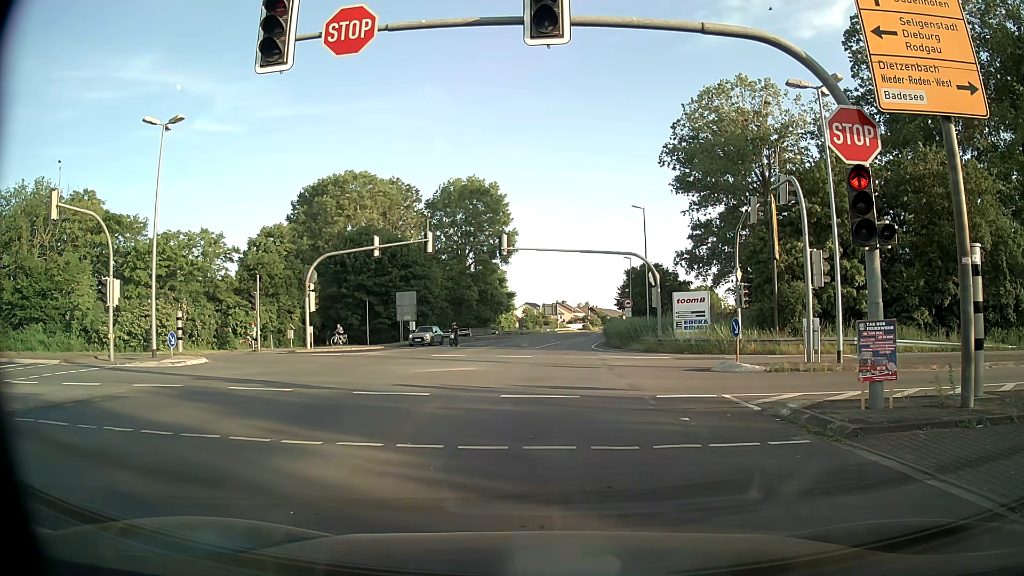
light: Day
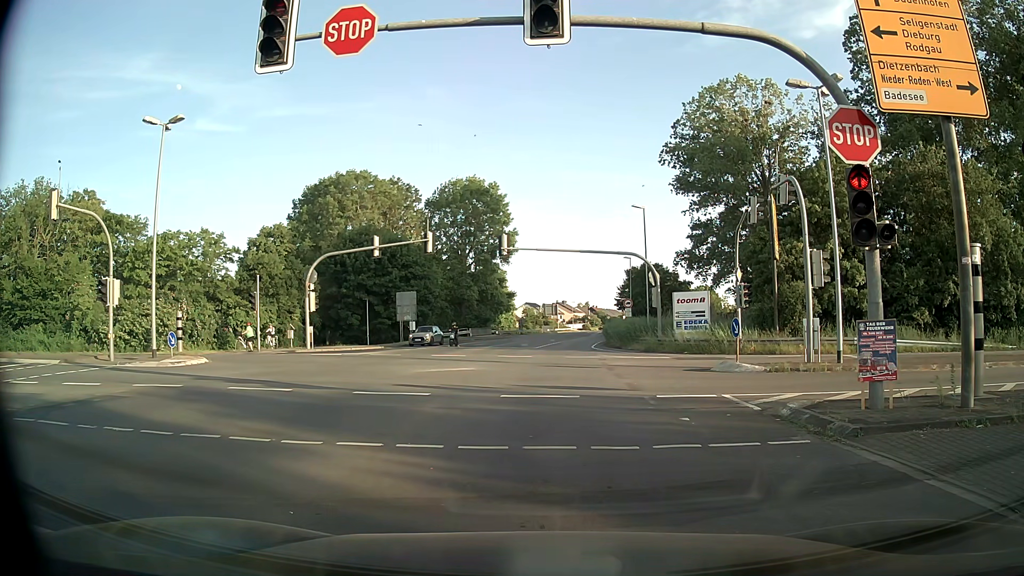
(0.0, 0.0) m; 0°
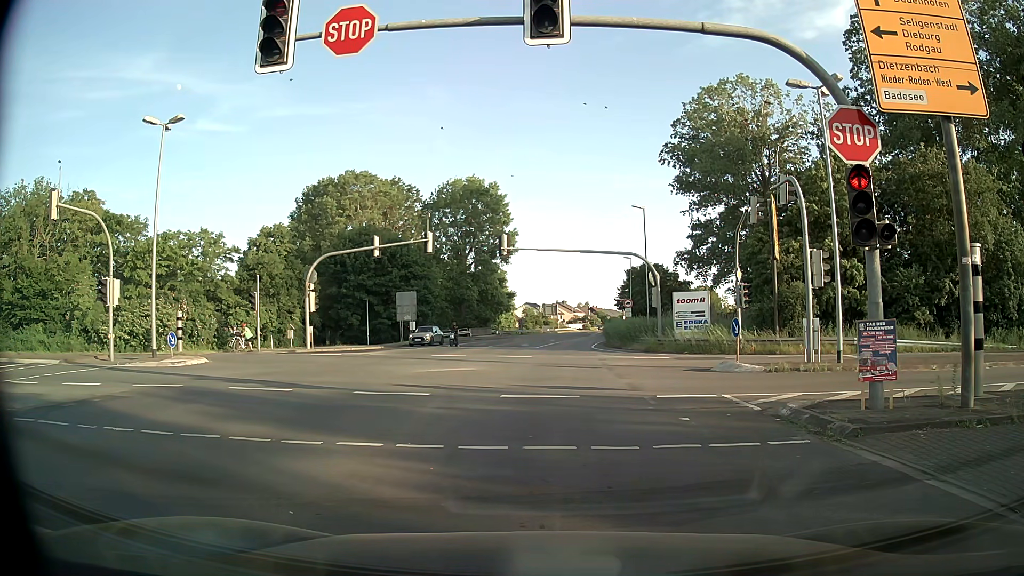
(0.0, 0.0) m; 0°
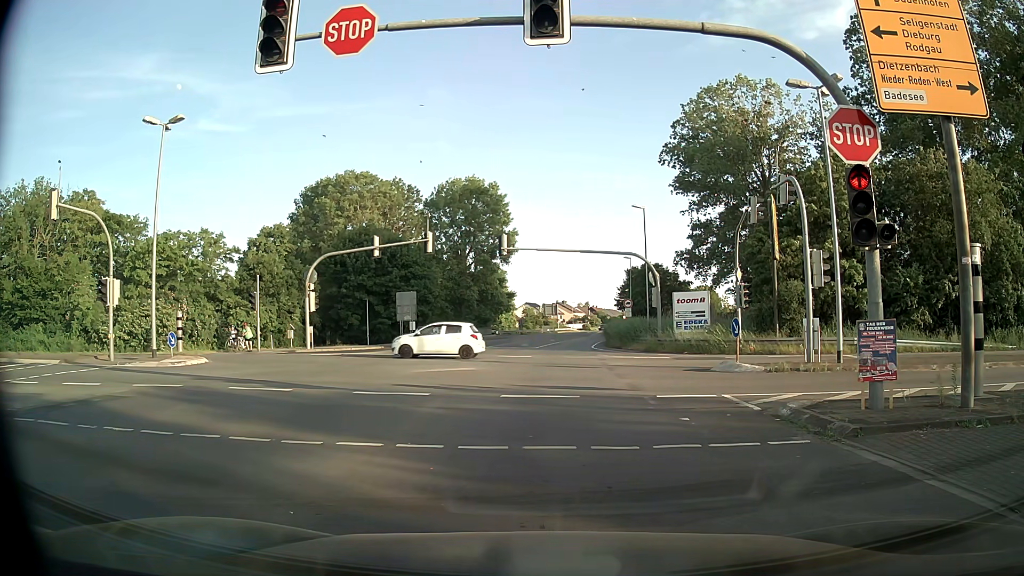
(0.0, 0.0) m; 0°
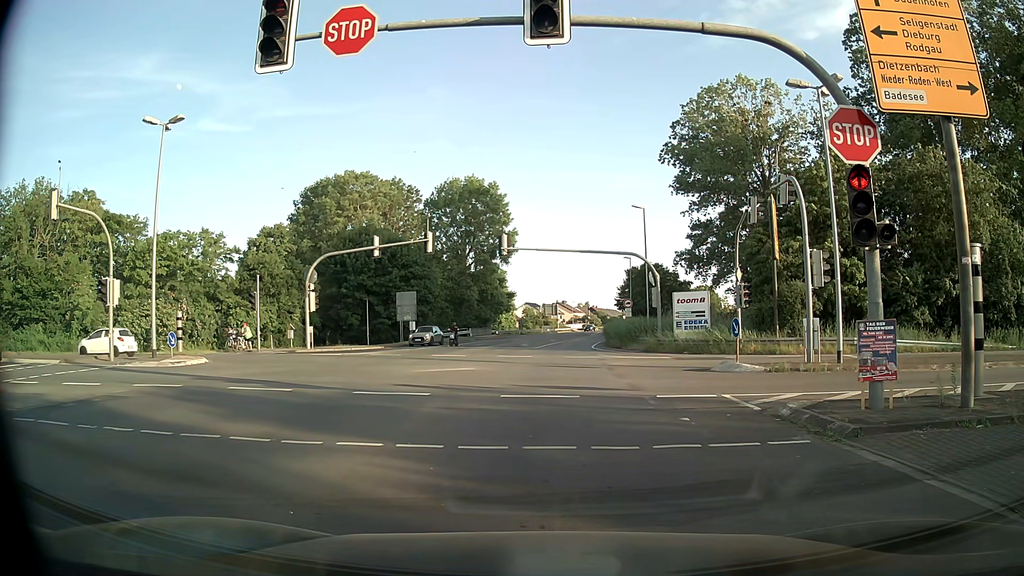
(0.0, 0.0) m; 0°
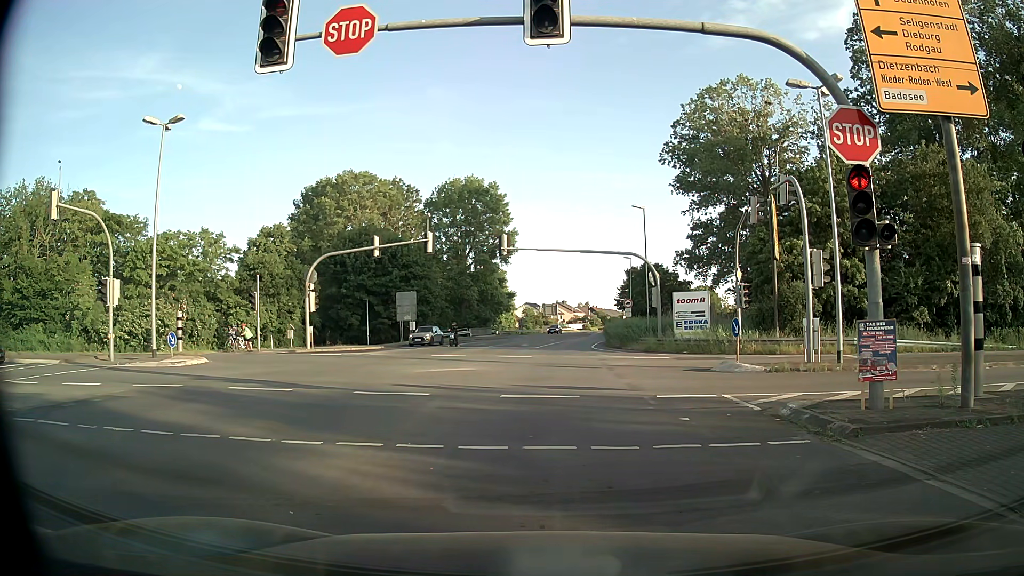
(0.0, 0.0) m; 0°
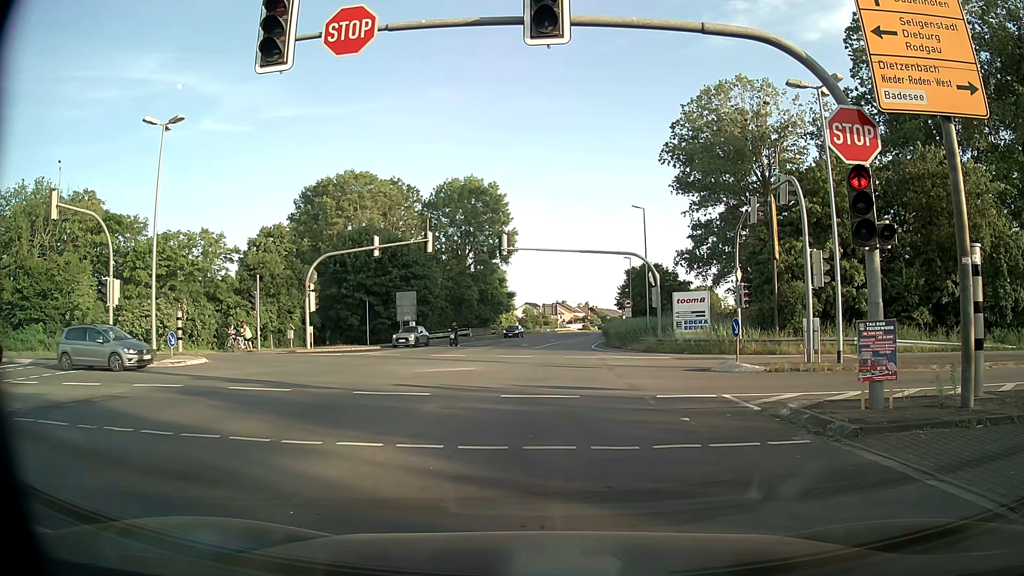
(0.0, 0.0) m; 0°
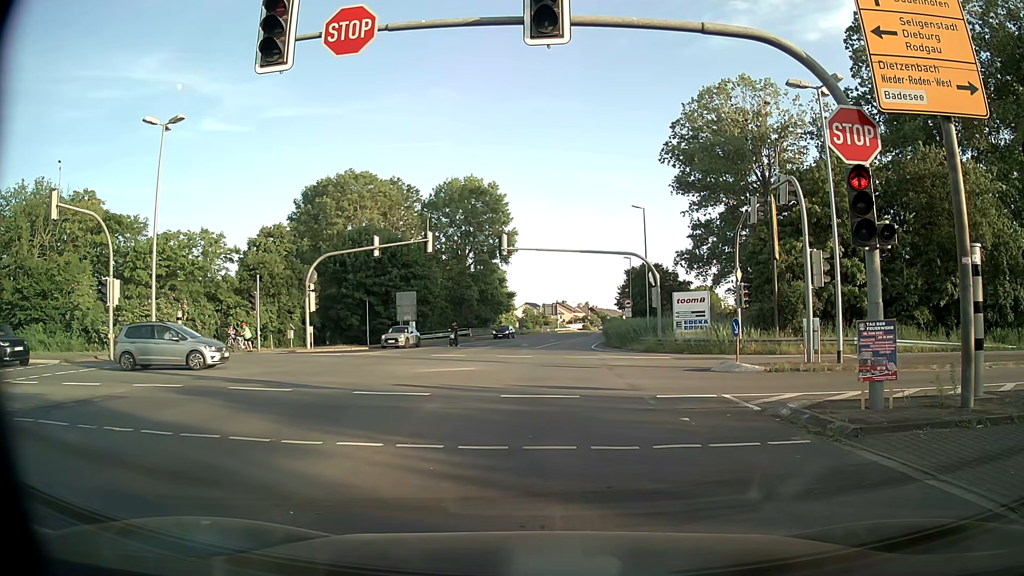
(0.0, 0.0) m; 0°
(0, +10) (+1, +20) (+1, +30) (+1, +40) (+2, +50) (+4, +60) (+5, +70) (+7, +80) (+8, +89) (+10, +99) m
